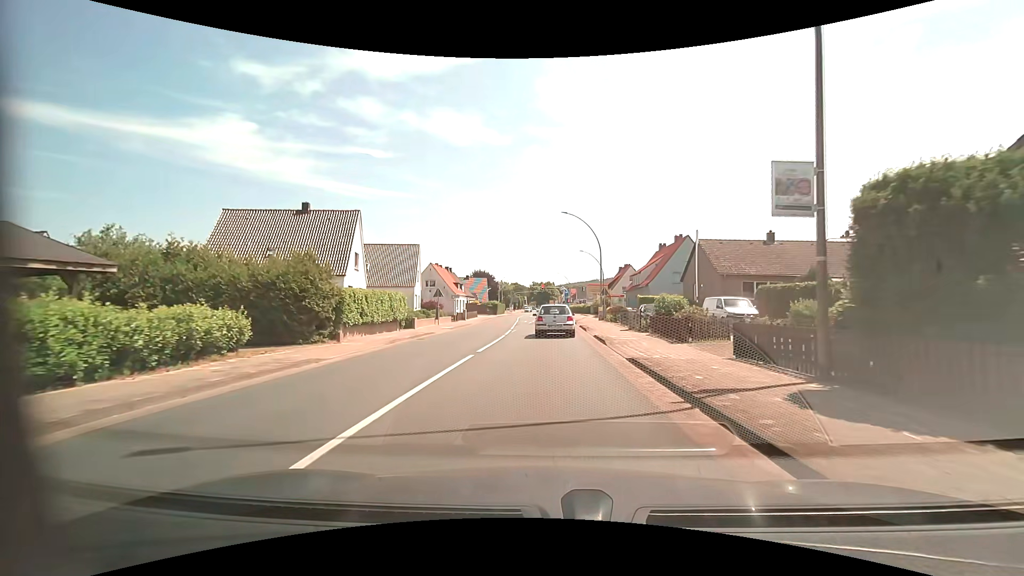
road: primary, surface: asphalt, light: Day
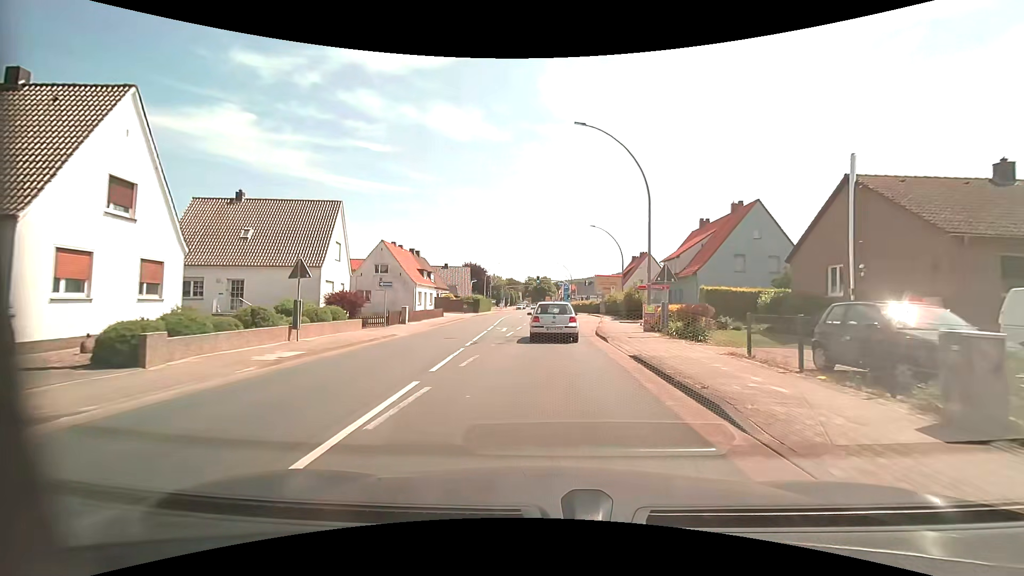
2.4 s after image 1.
(-0.1, +21.2) m; 0°
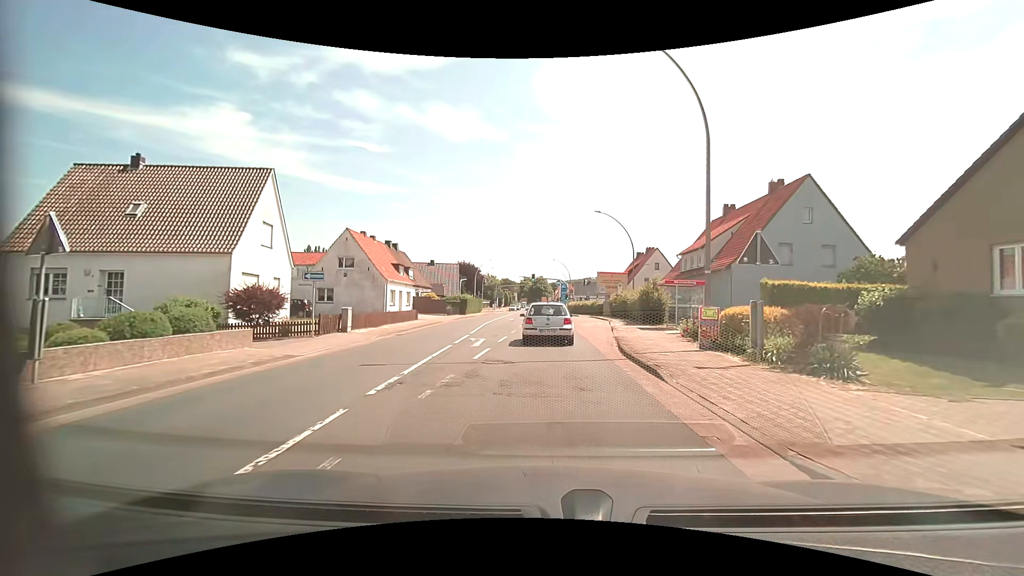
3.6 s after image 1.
(0.0, +8.6) m; 0°
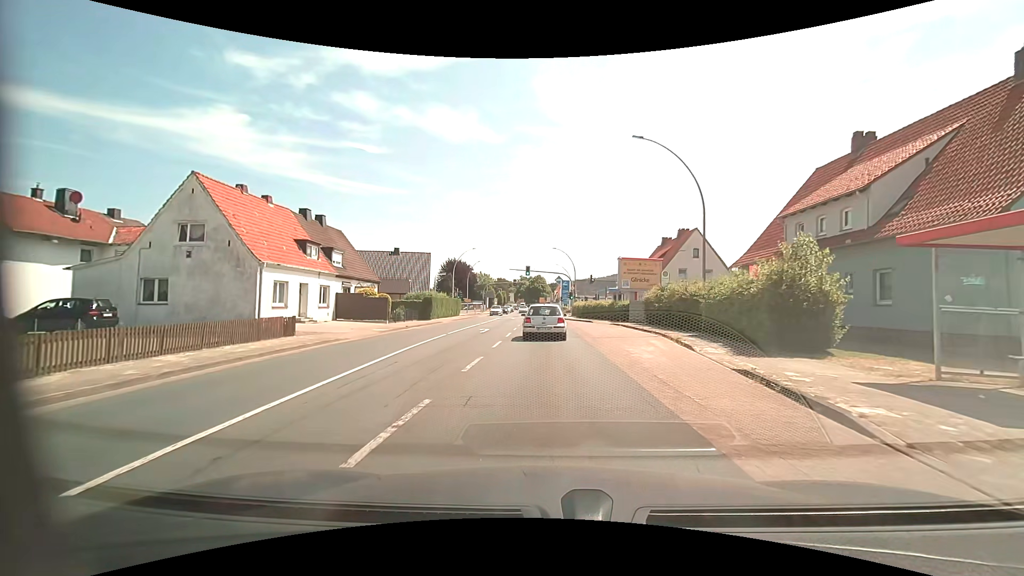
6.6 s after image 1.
(+0.2, +20.3) m; 0°
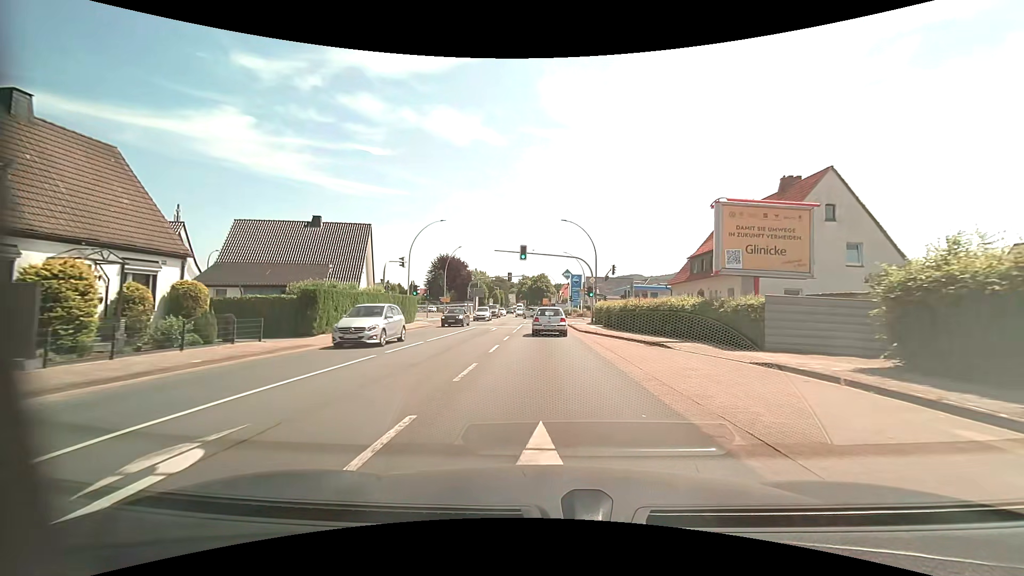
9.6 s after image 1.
(-0.1, +25.3) m; -1°
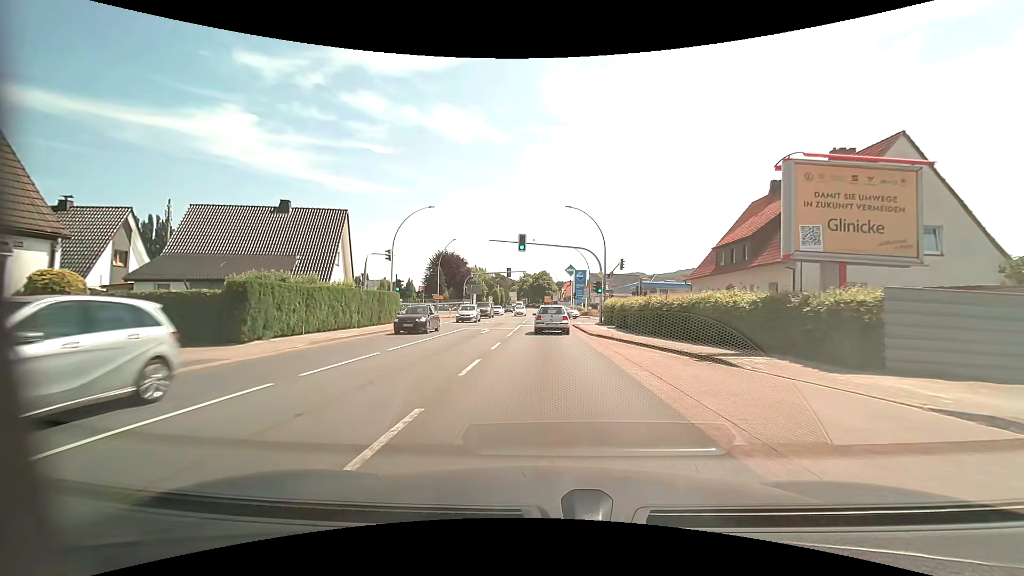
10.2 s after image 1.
(0.0, +5.7) m; 0°
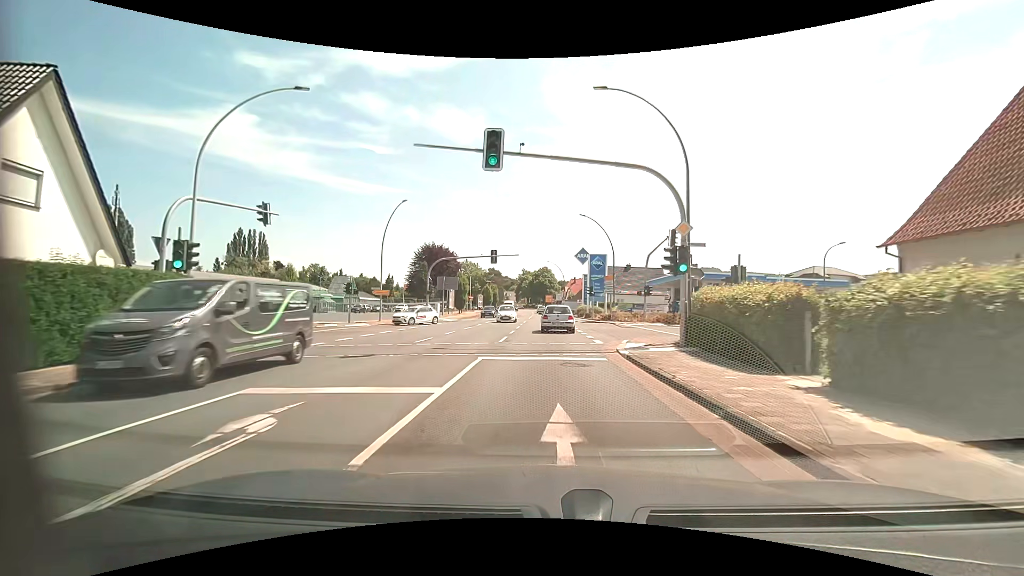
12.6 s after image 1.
(-0.1, +23.5) m; 0°
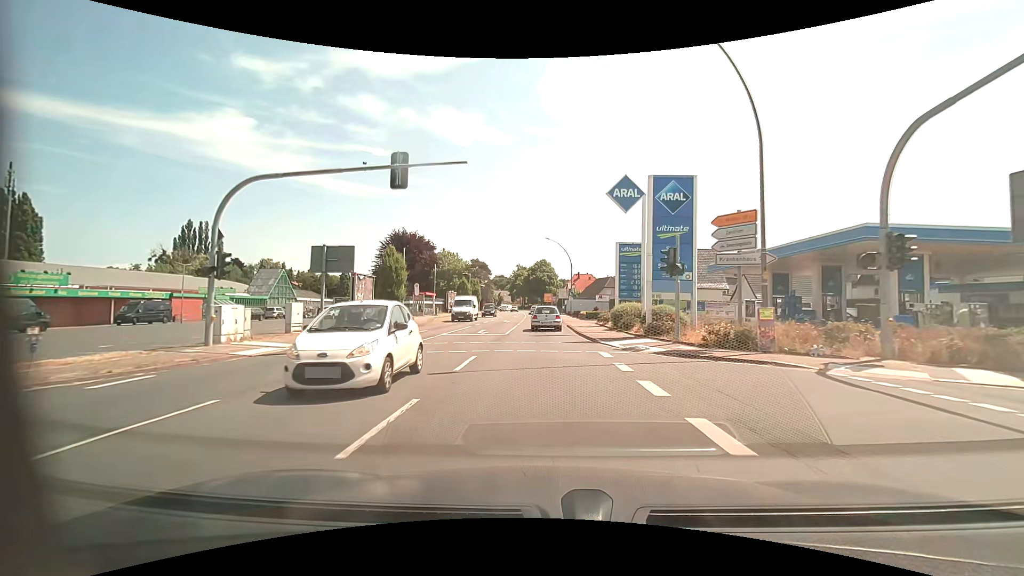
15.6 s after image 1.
(+0.2, +32.4) m; 0°
